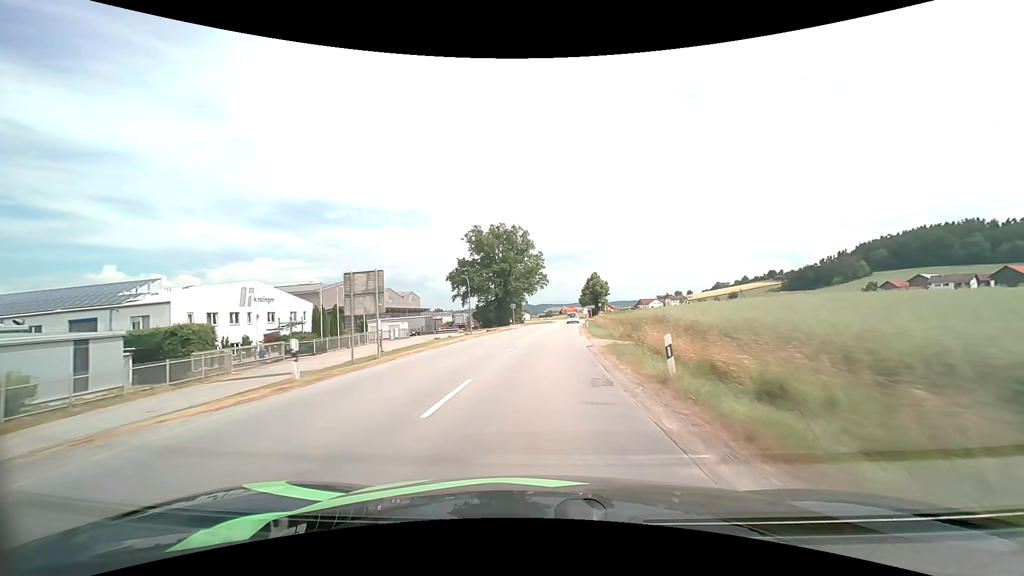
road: secondary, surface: asphalt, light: Day
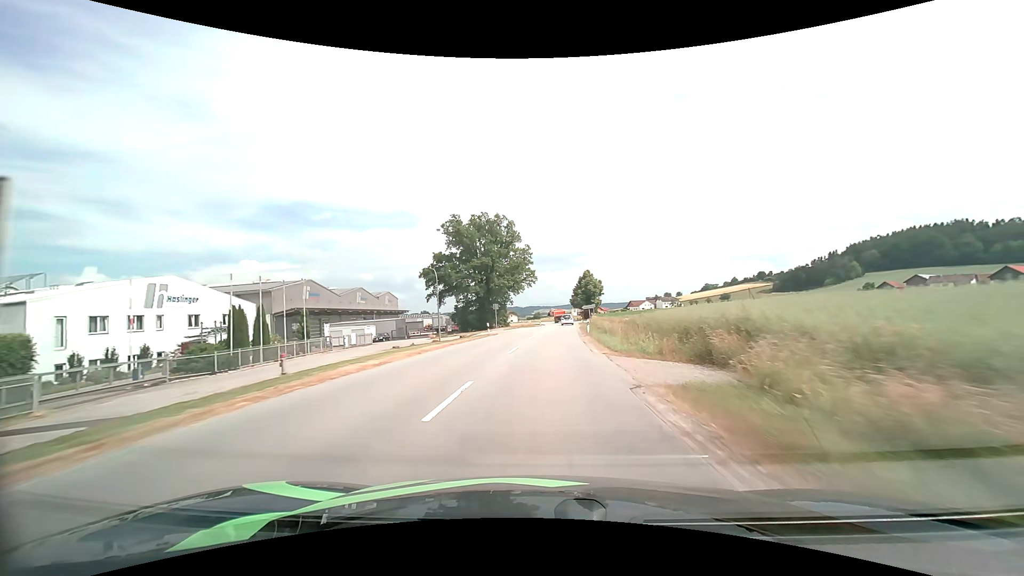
(+0.1, +12.3) m; +1°
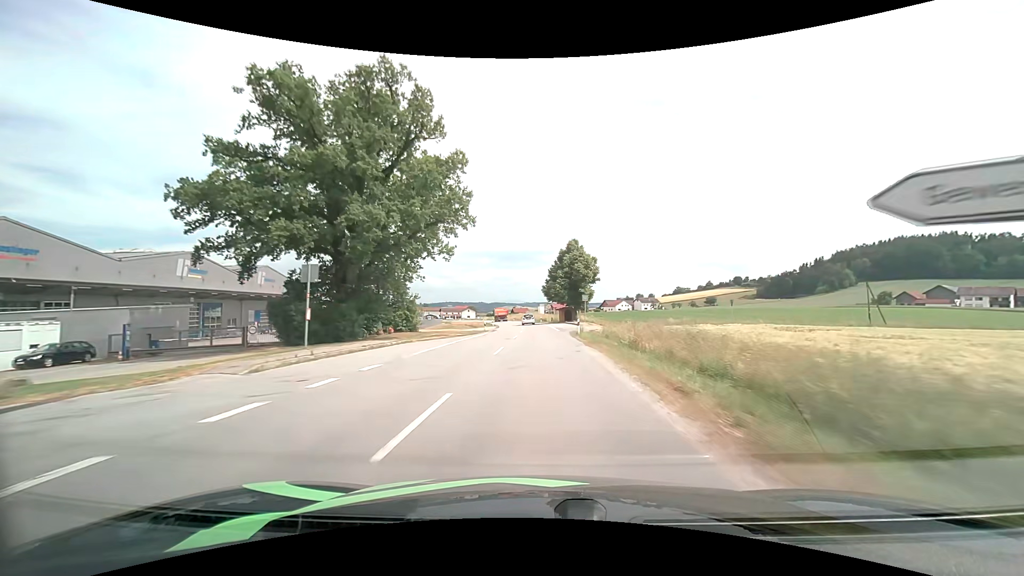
(+2.1, +49.6) m; +4°
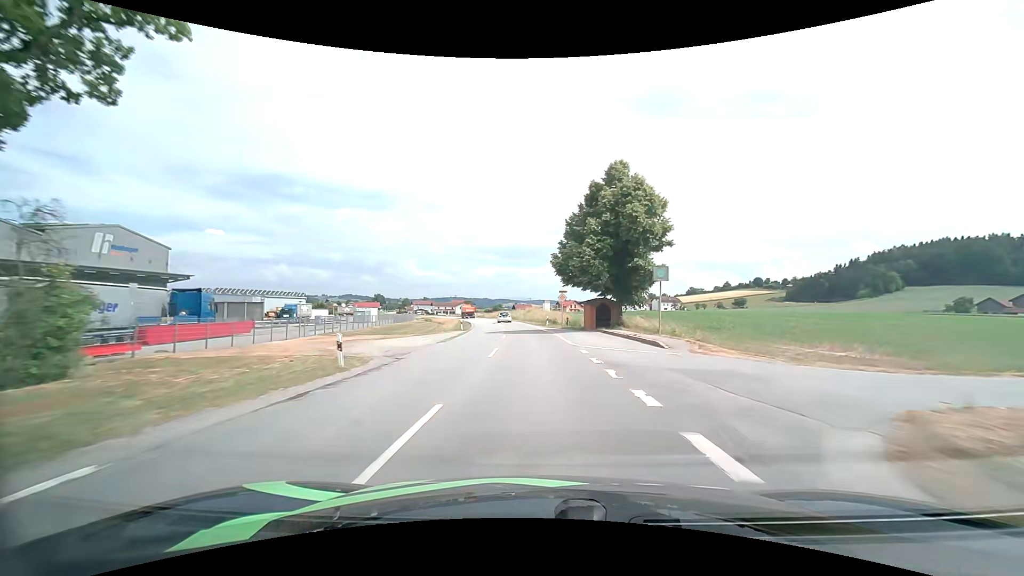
(+0.1, +37.0) m; 0°
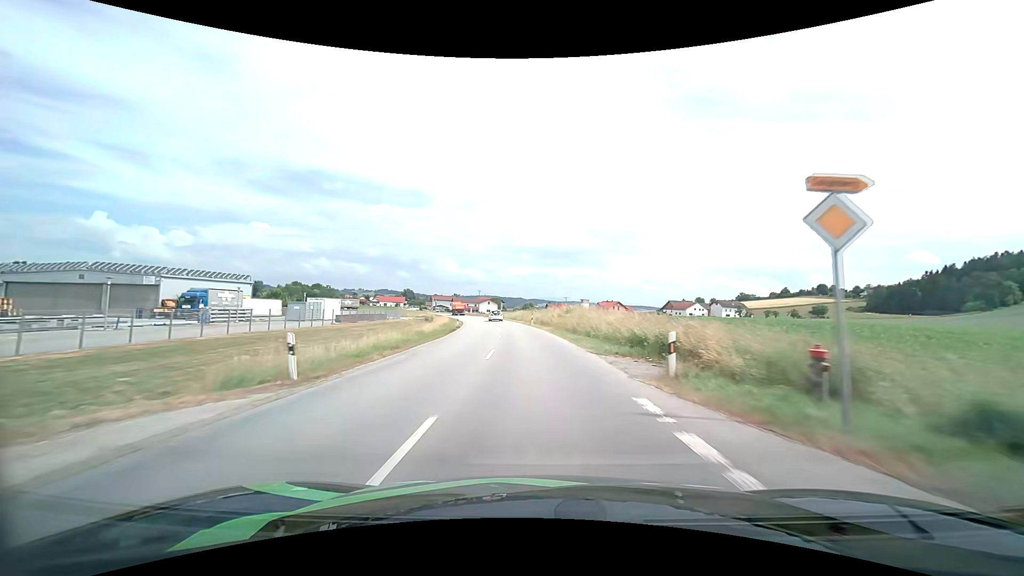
(-1.1, +36.9) m; -4°
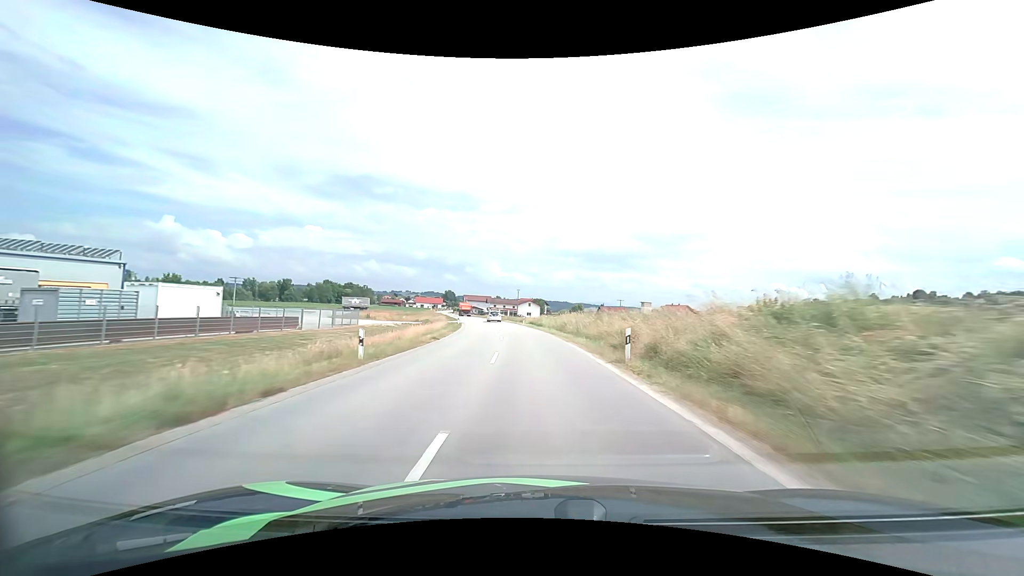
(-1.6, +37.0) m; -5°
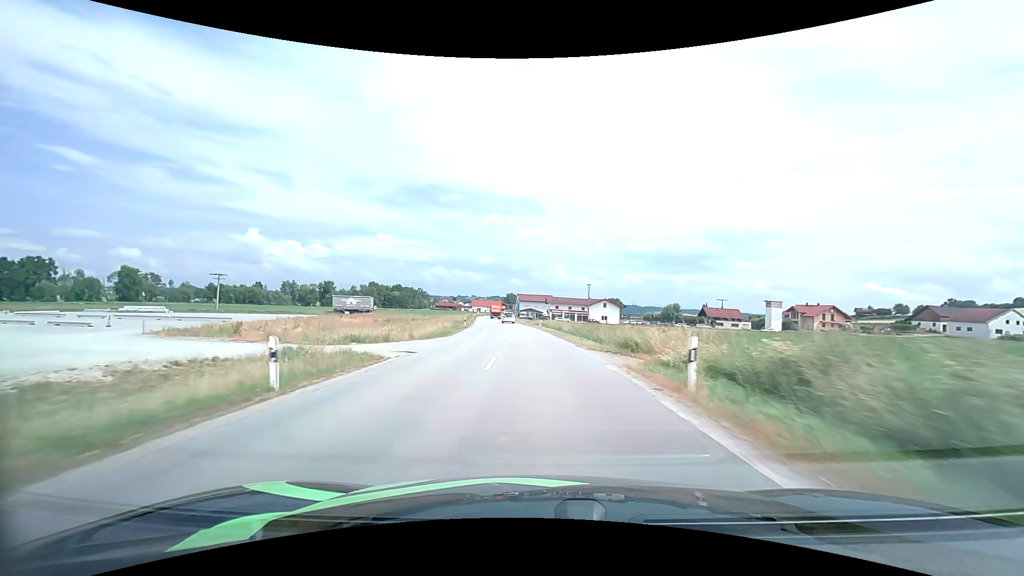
(-3.0, +49.9) m; -7°
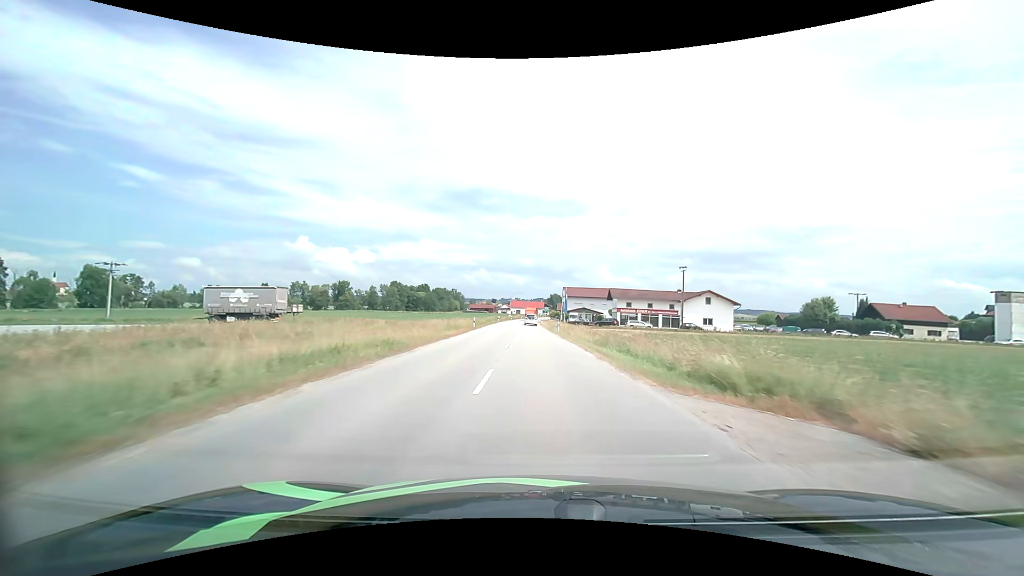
(-2.7, +51.4) m; -5°
(0, +10) (0, +20) (0, +30) (-1, +40) (-1, +50) (-1, +60) (-1, +70) (-2, +80) (-2, +90) (-2, +100) m
